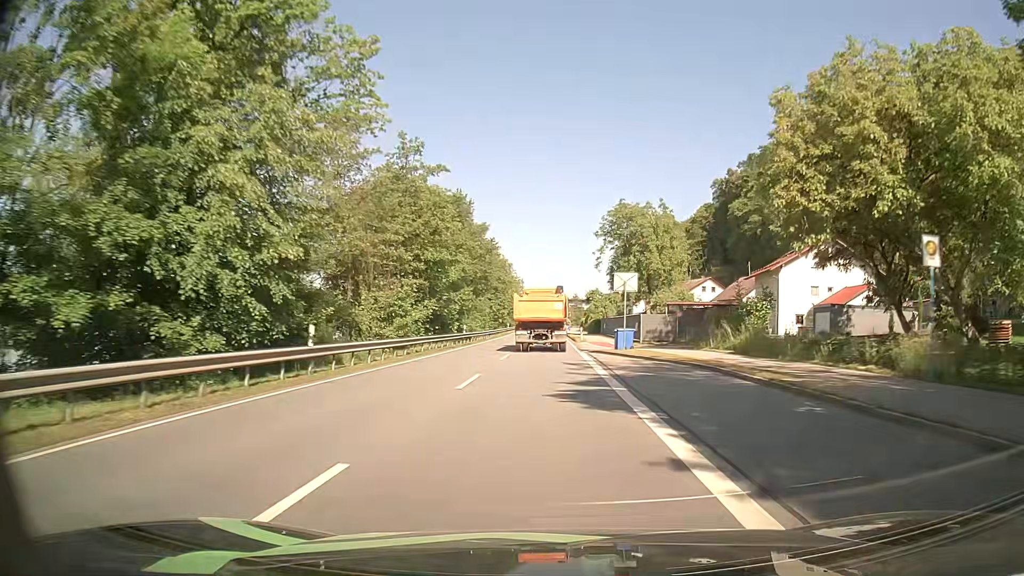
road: primary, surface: asphalt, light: Day
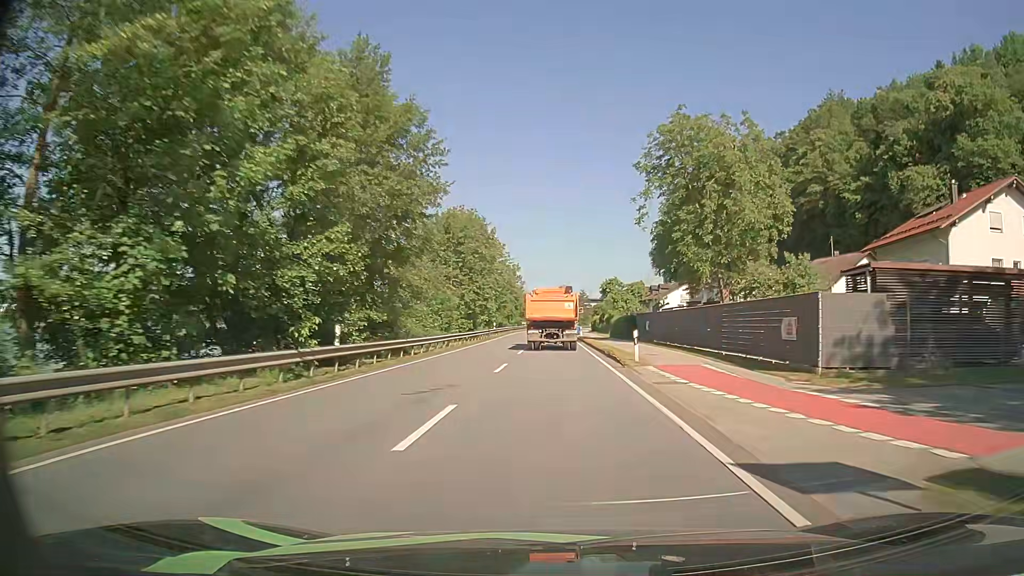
(-0.3, +31.1) m; -1°
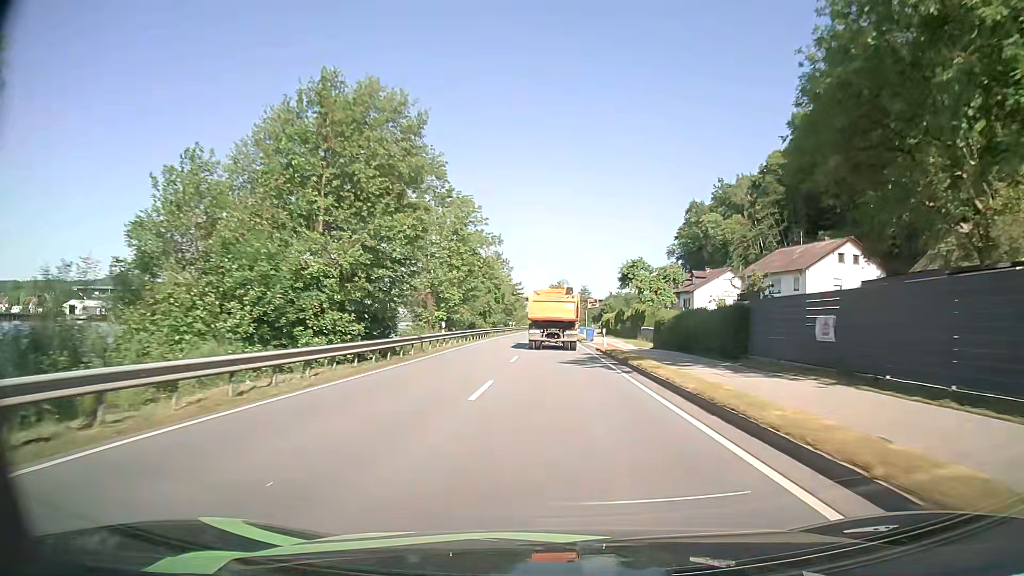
(+0.1, +31.2) m; 0°
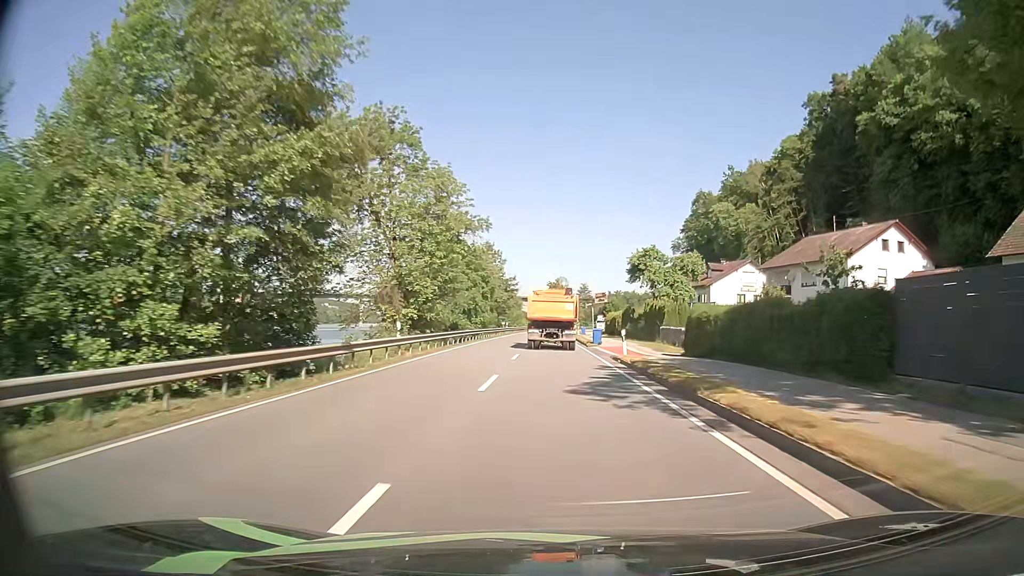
(0.0, +10.4) m; 0°
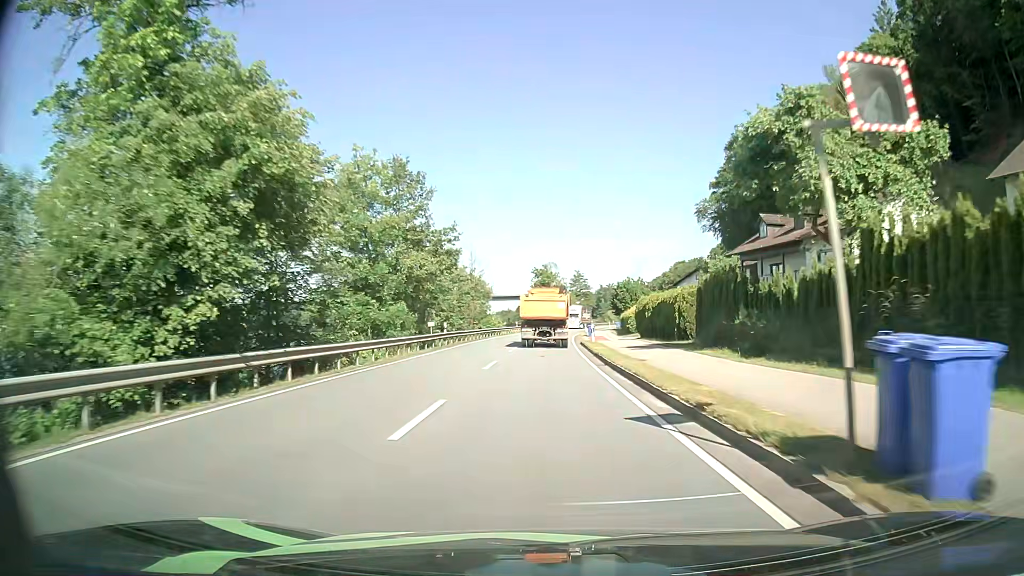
(+0.5, +41.7) m; +1°
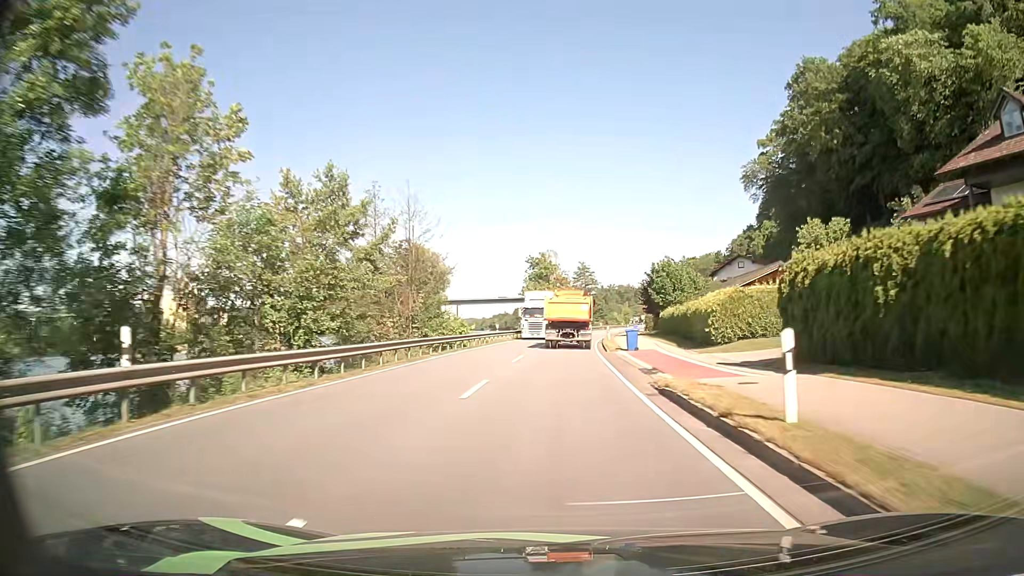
(-0.3, +31.3) m; 0°
